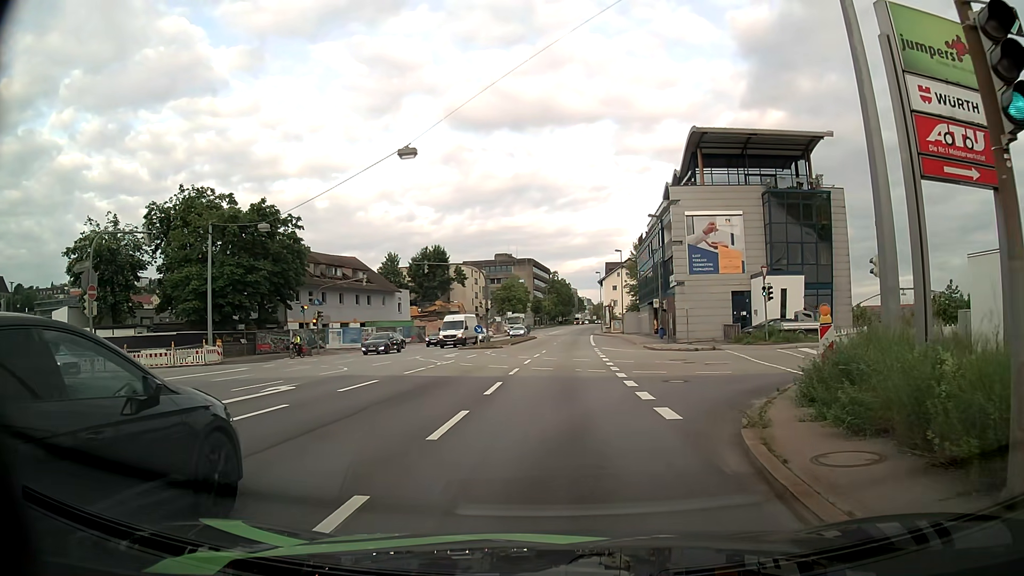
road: primary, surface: asphalt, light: Day
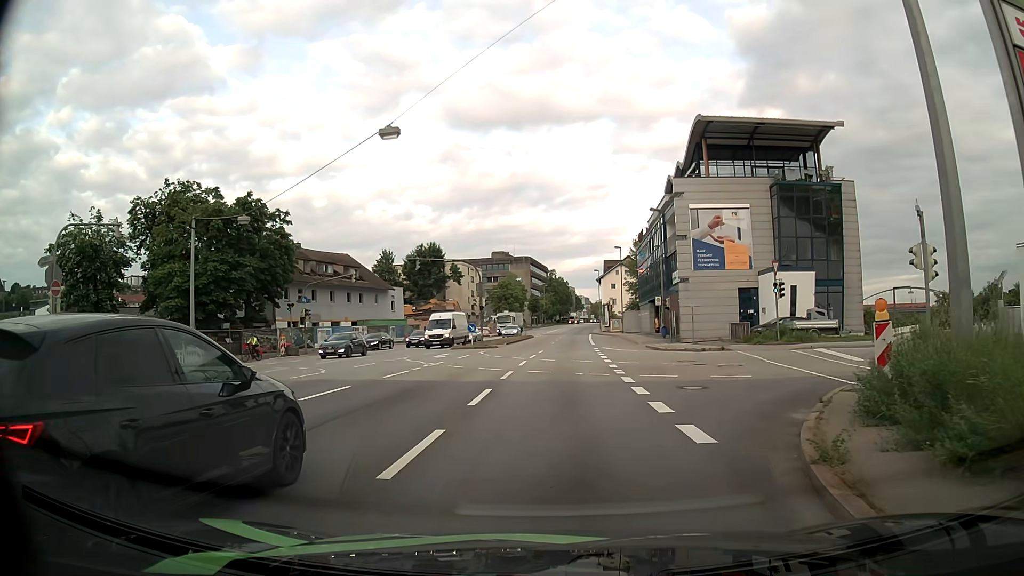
(-0.1, +2.5) m; -1°
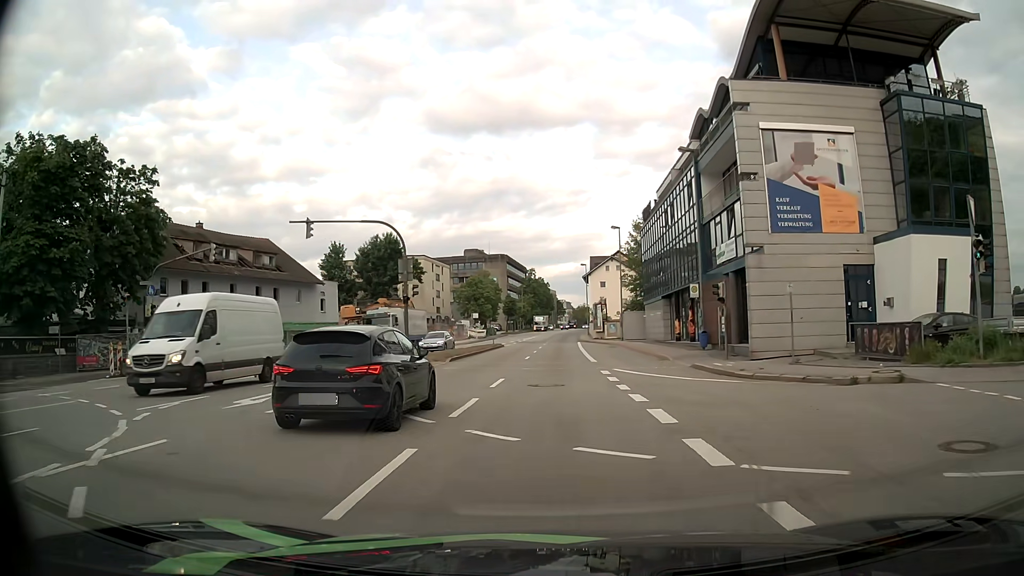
(-0.3, +20.0) m; 0°
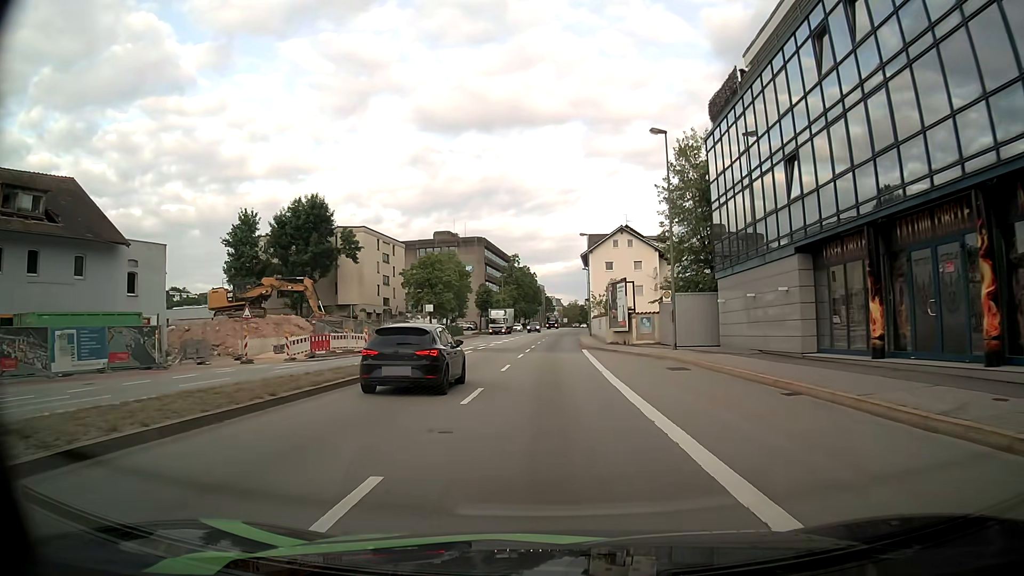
(+0.4, +30.4) m; +1°
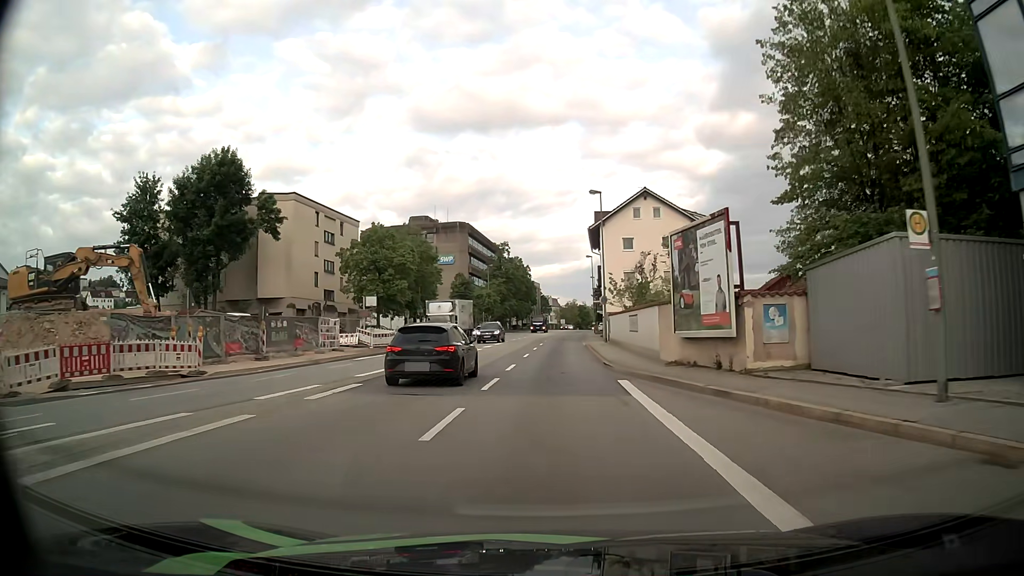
(0.0, +22.0) m; 0°
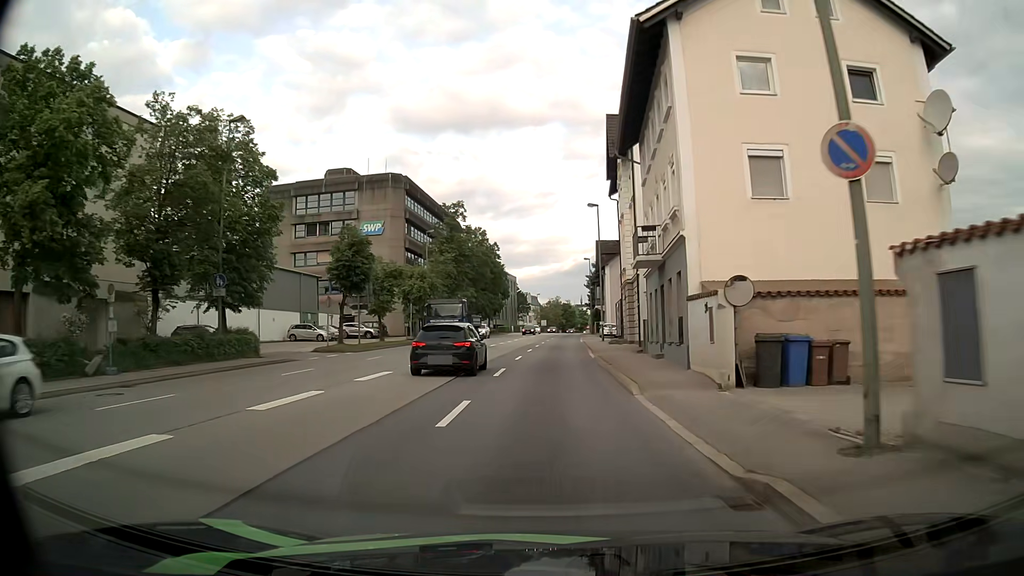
(+0.4, +38.6) m; +1°
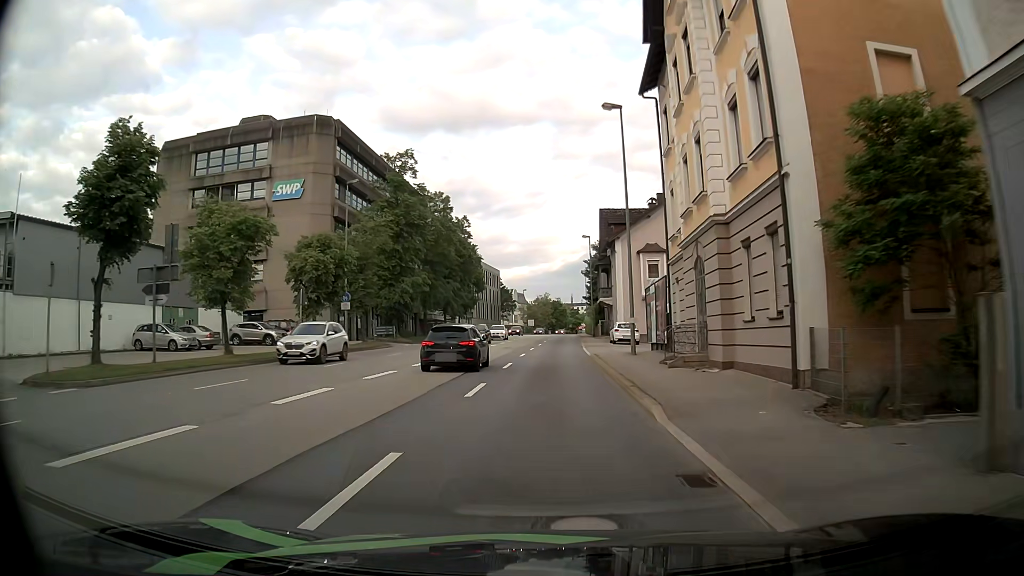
(+0.3, +23.0) m; +2°
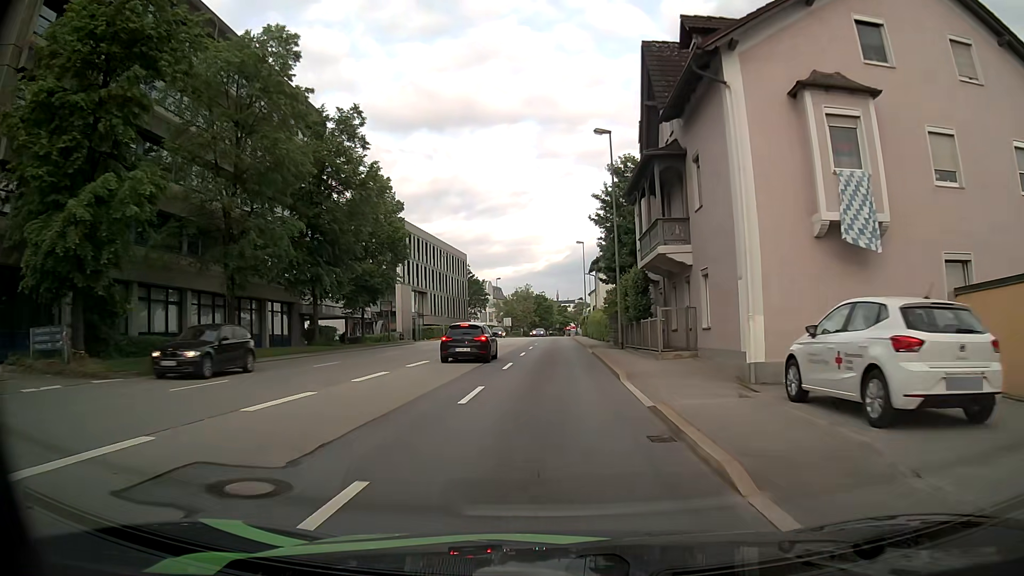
(+0.1, +37.1) m; 0°
(0, +10) (0, +20) (0, +30) (+1, +40) (+1, +50) (+1, +60) (+1, +70) (+1, +80) (+2, +90) (+2, +100) m
